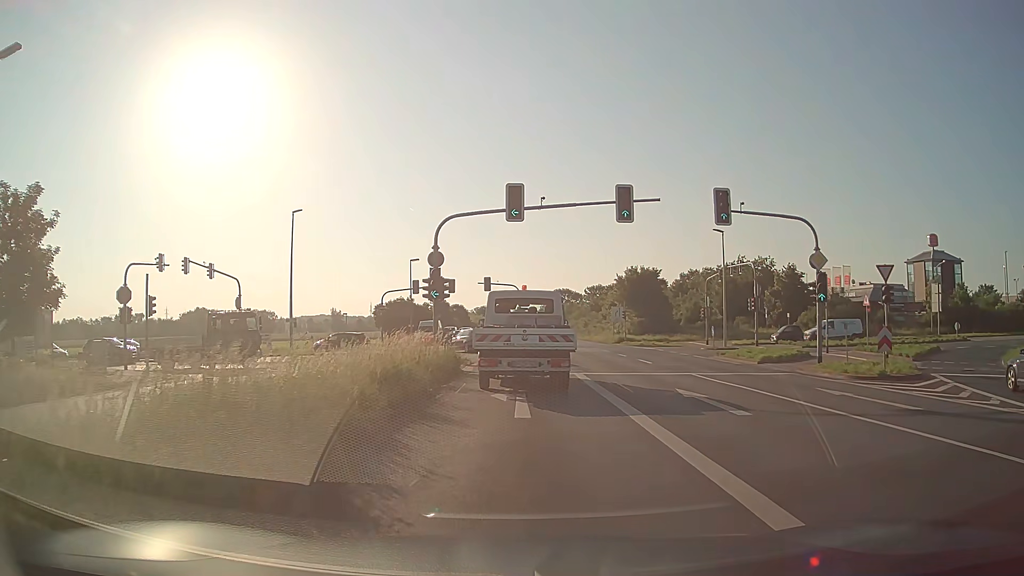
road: primary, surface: asphalt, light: Day
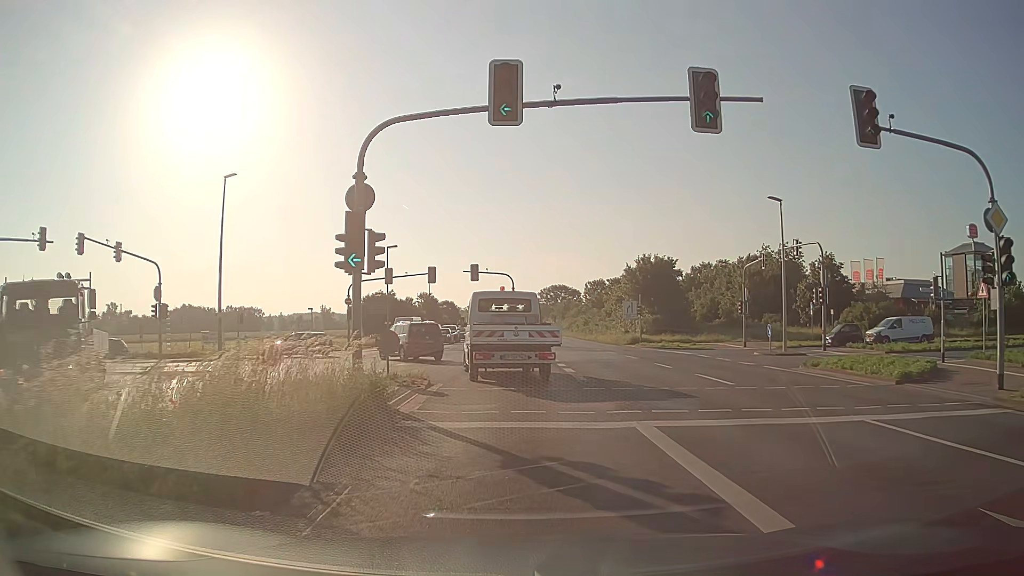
(-0.1, +11.4) m; 0°
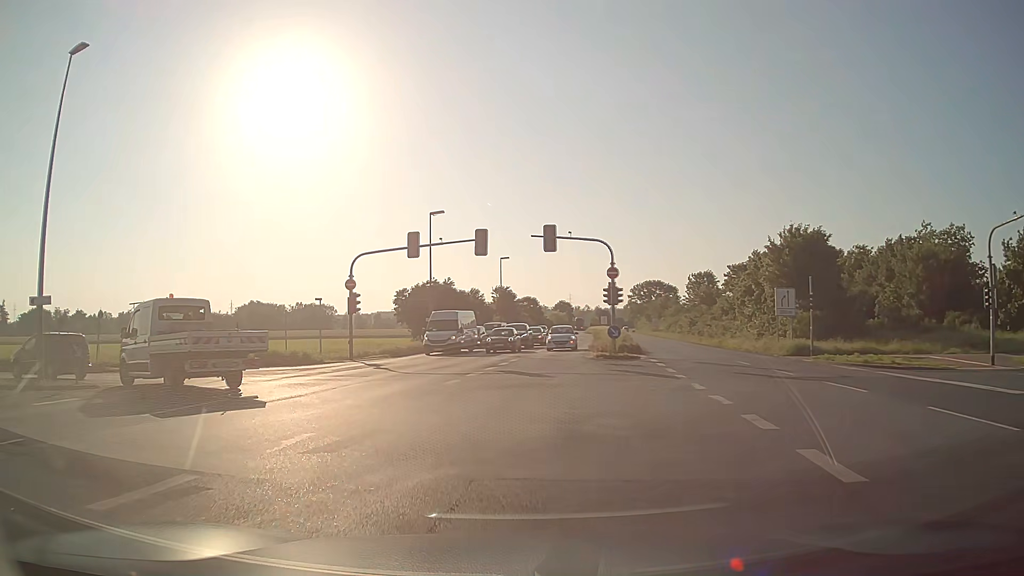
(-0.5, +20.9) m; -7°
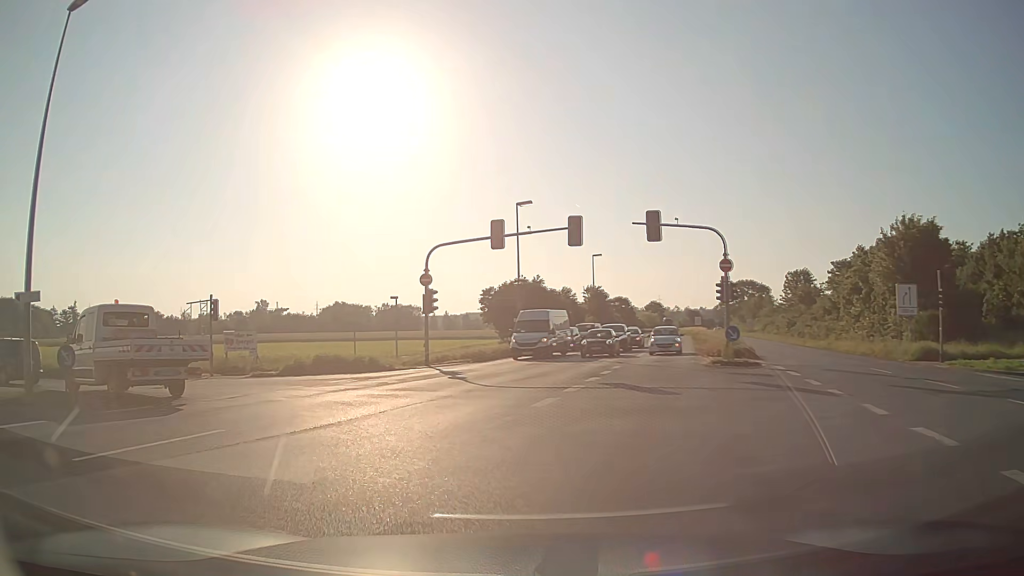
(-0.2, +4.4) m; -8°
